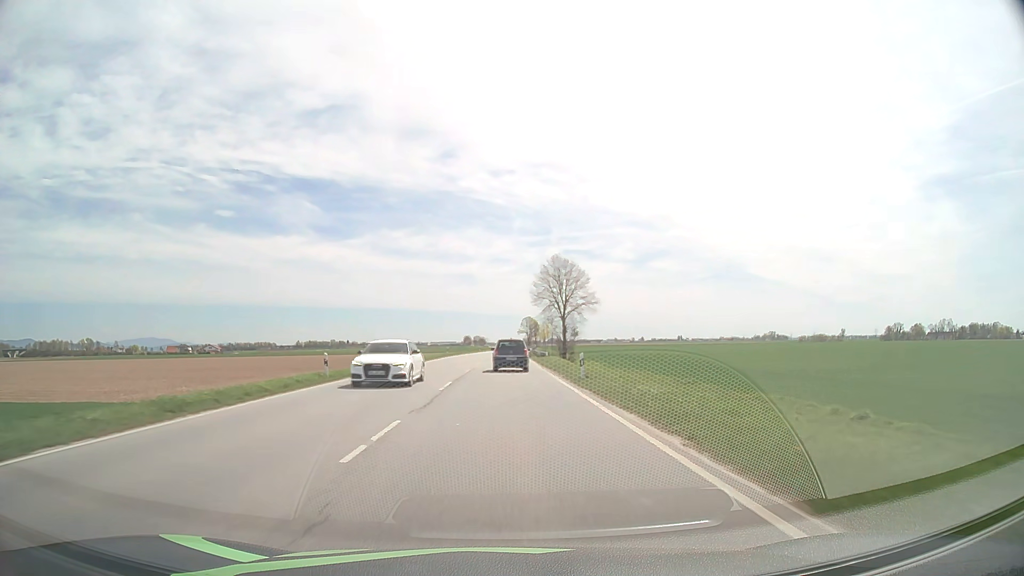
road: primary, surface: asphalt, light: Day
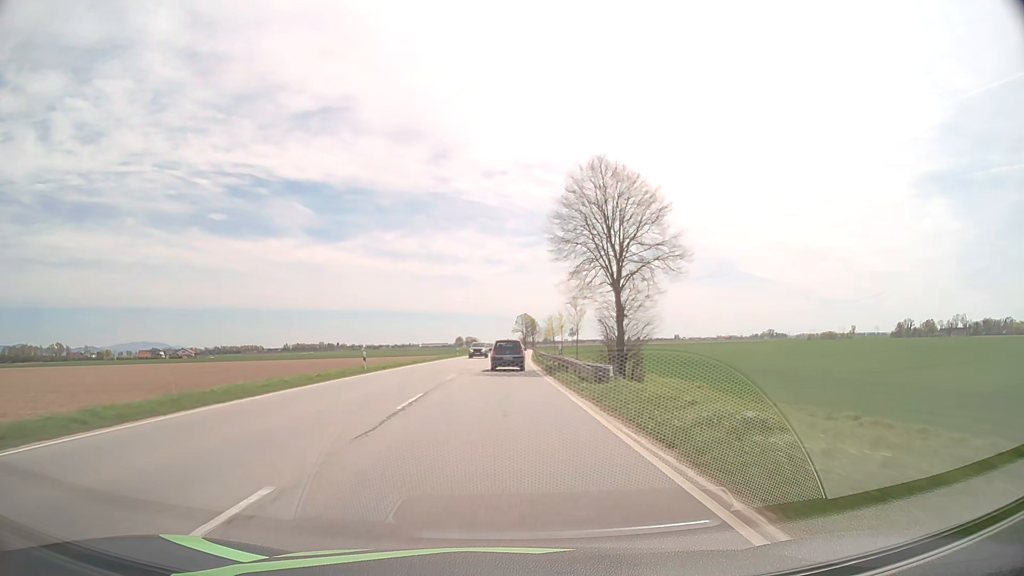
(+0.3, +41.7) m; +1°
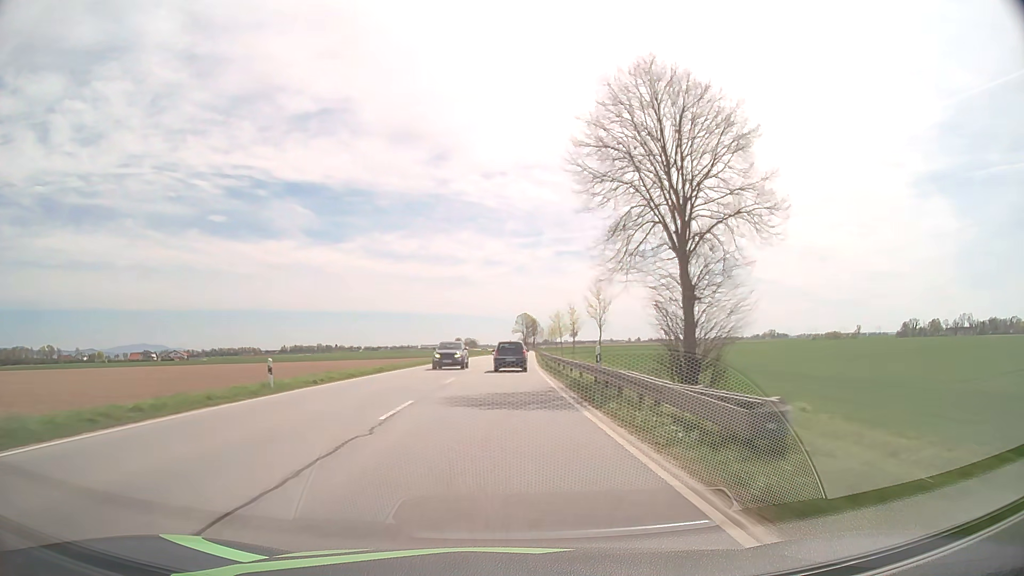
(0.0, +13.9) m; 0°
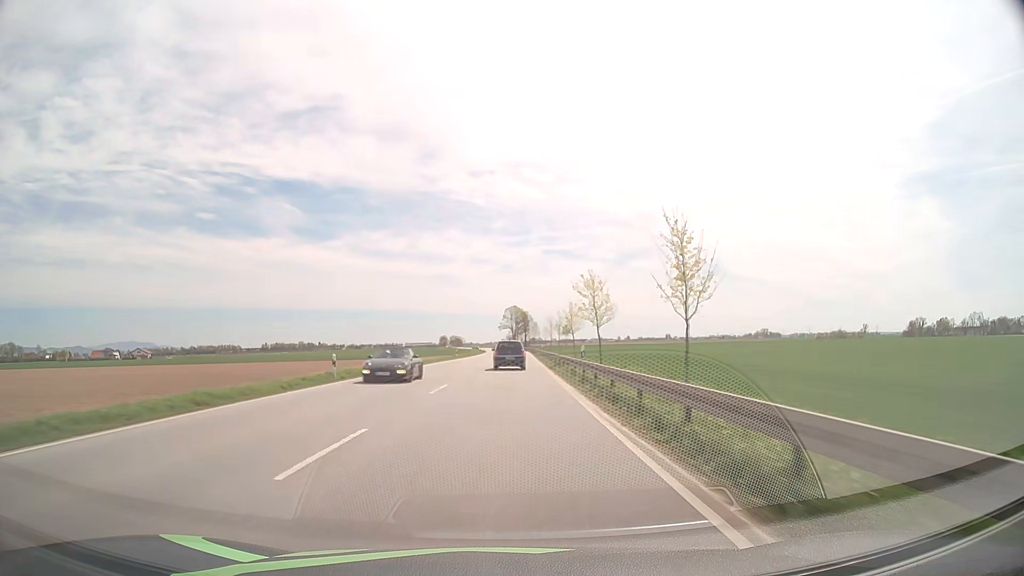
(+0.3, +41.9) m; +1°
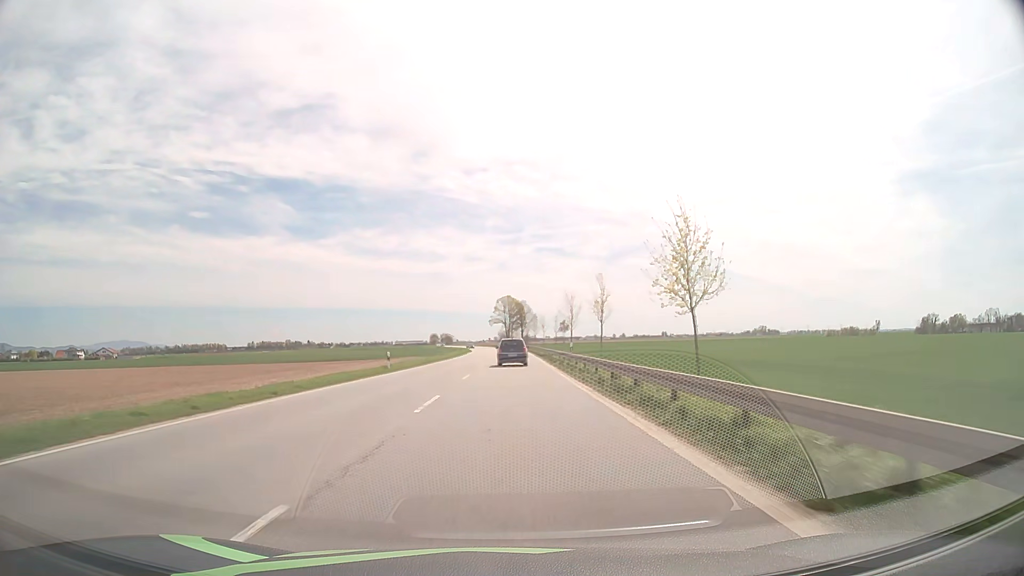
(+0.3, +41.3) m; +1°
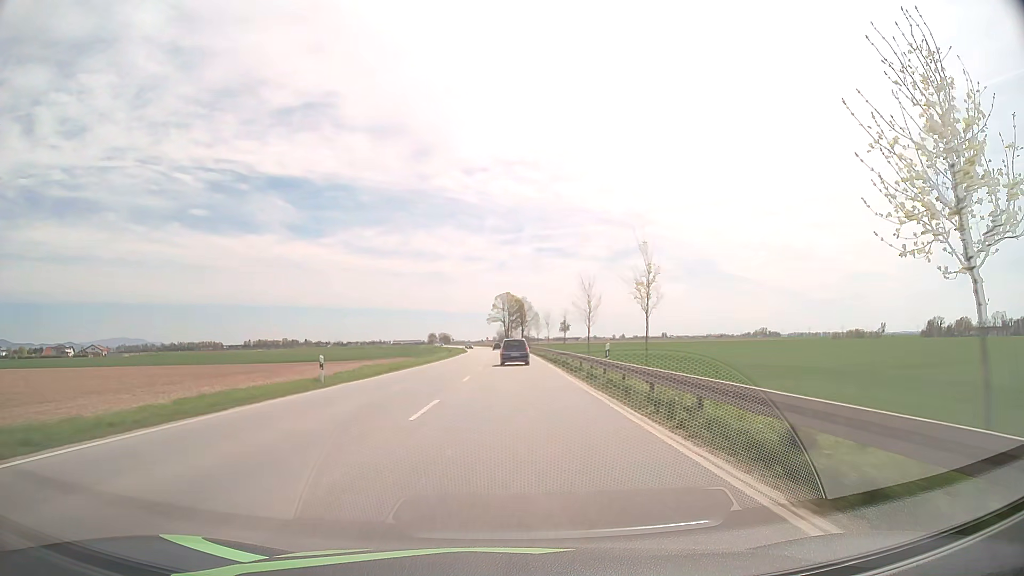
(0.0, +13.3) m; 0°
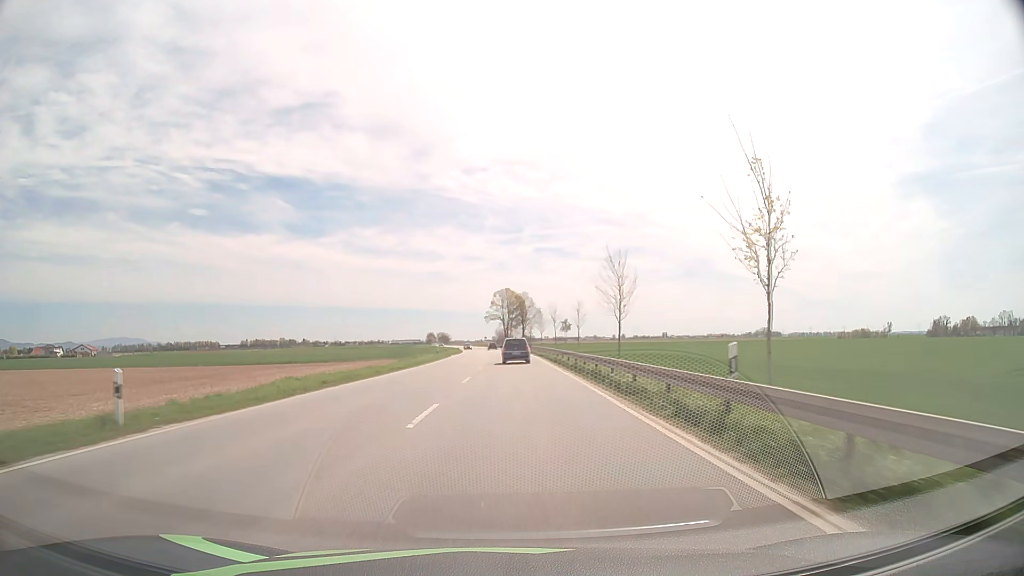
(0.0, +13.1) m; 0°
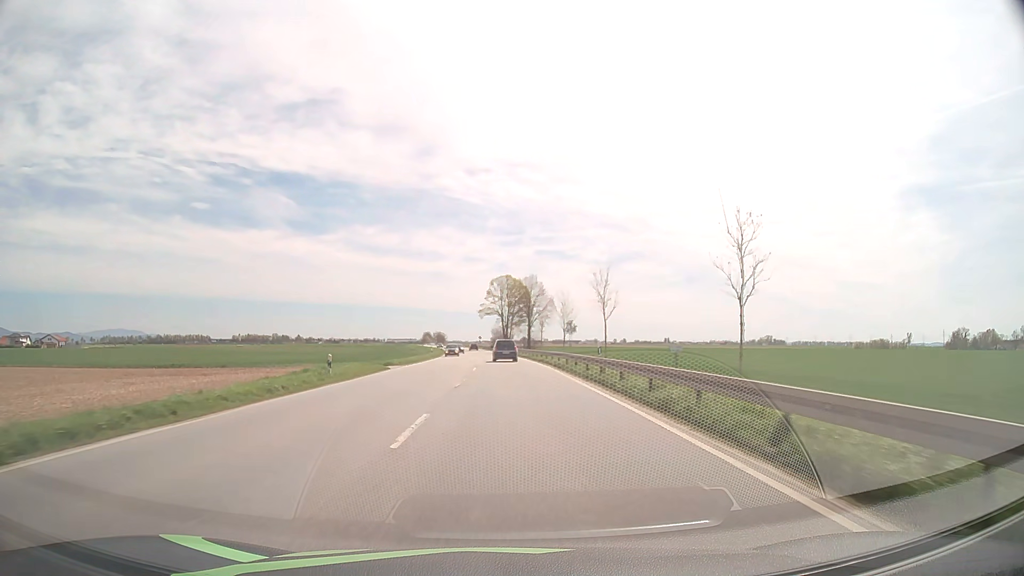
(0.0, +38.0) m; 0°
(0, +10) (0, +20) (0, +30) (0, +40) (0, +50) (-1, +60) (-1, +70) (-1, +80) (-2, +90) (-3, +100) m
